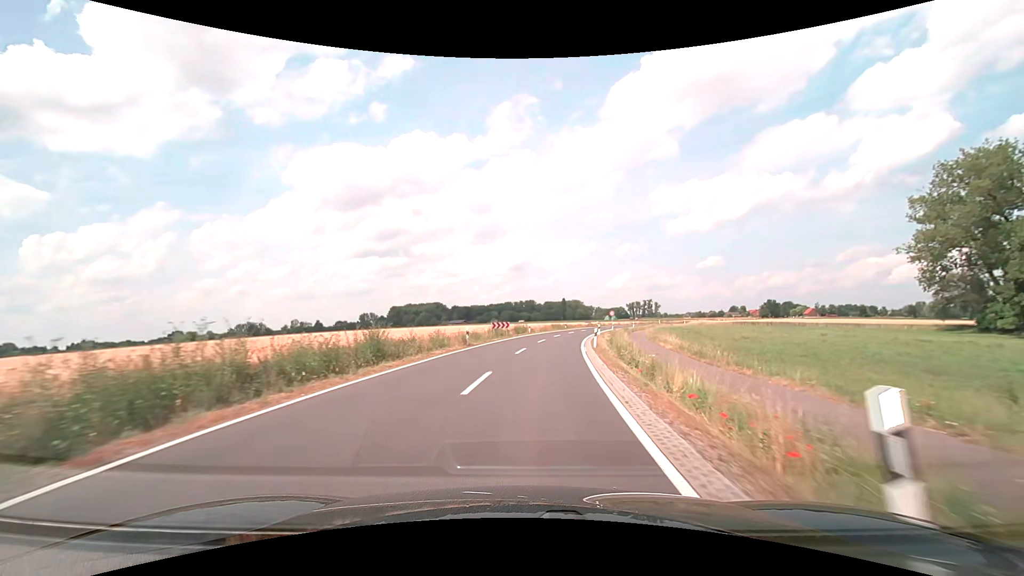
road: secondary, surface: asphalt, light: Day
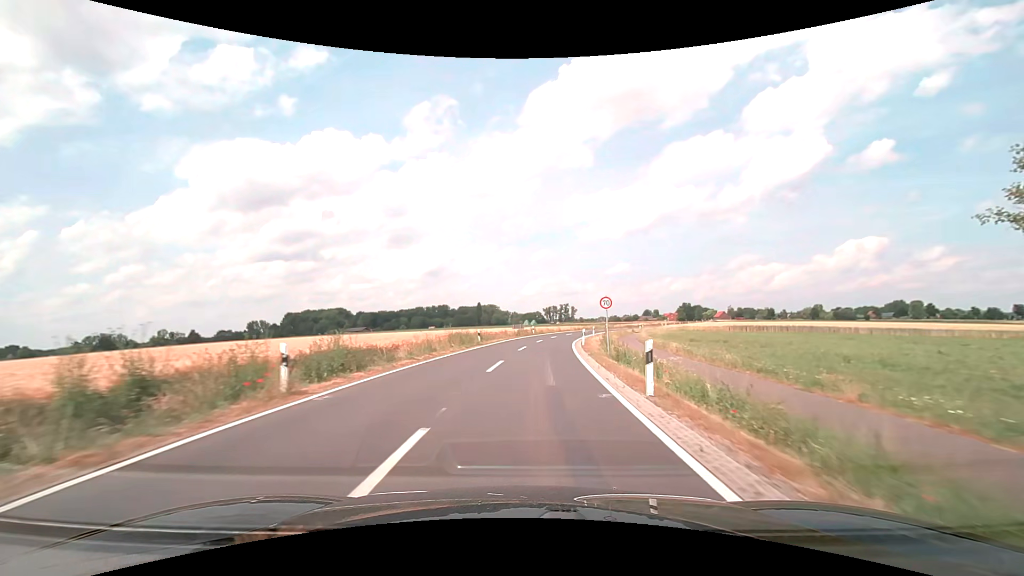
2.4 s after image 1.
(+3.4, +42.7) m; +9°
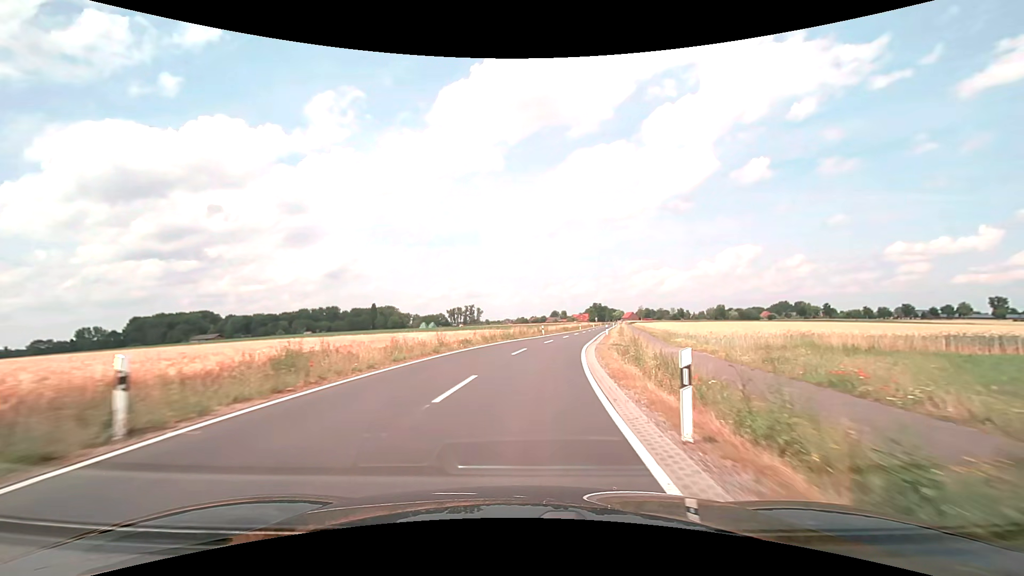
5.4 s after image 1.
(+4.9, +53.5) m; +11°
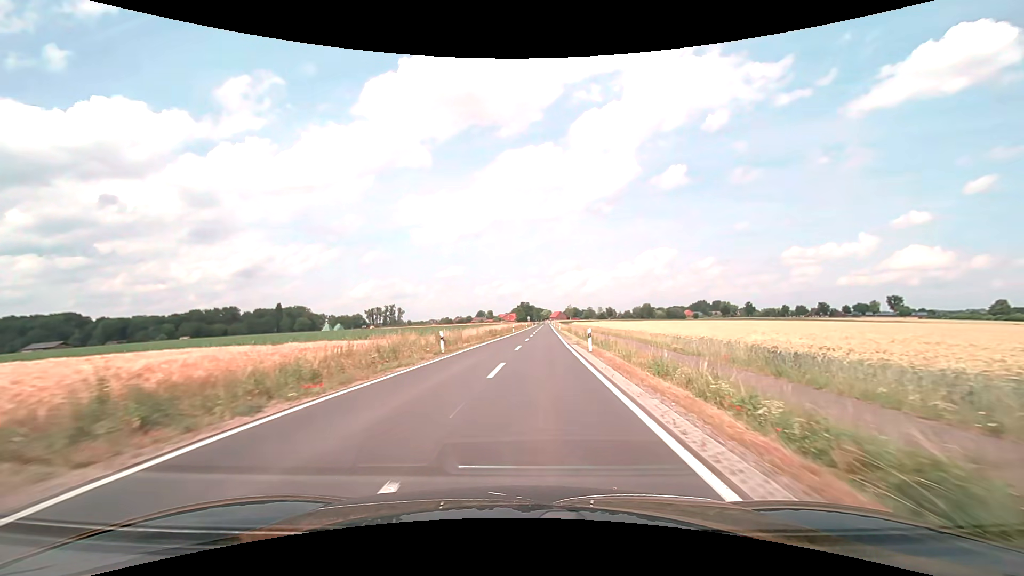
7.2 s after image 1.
(+2.4, +32.2) m; +8°
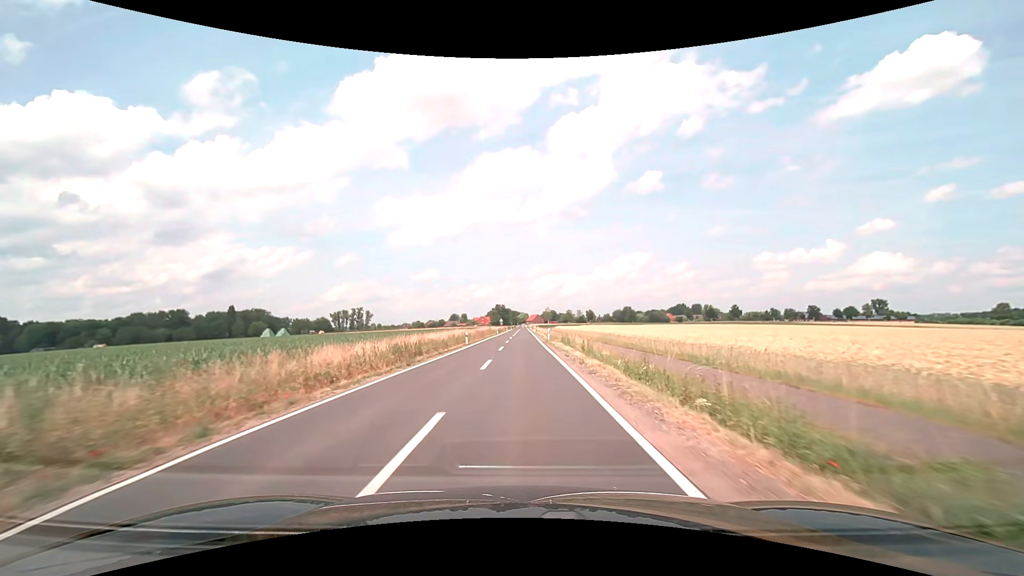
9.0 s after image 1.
(+1.2, +32.3) m; +3°
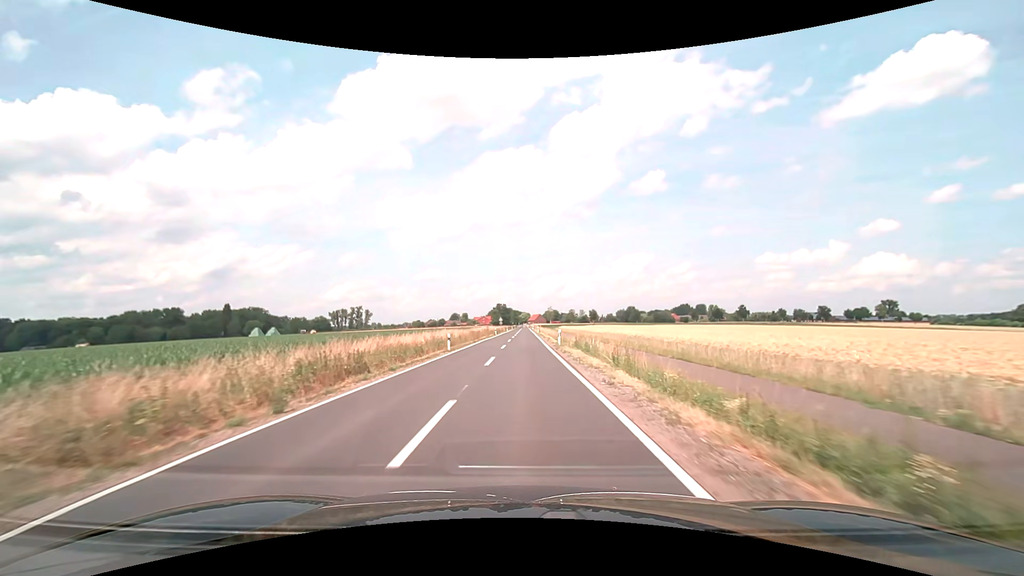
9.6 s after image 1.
(0.0, +10.8) m; 0°
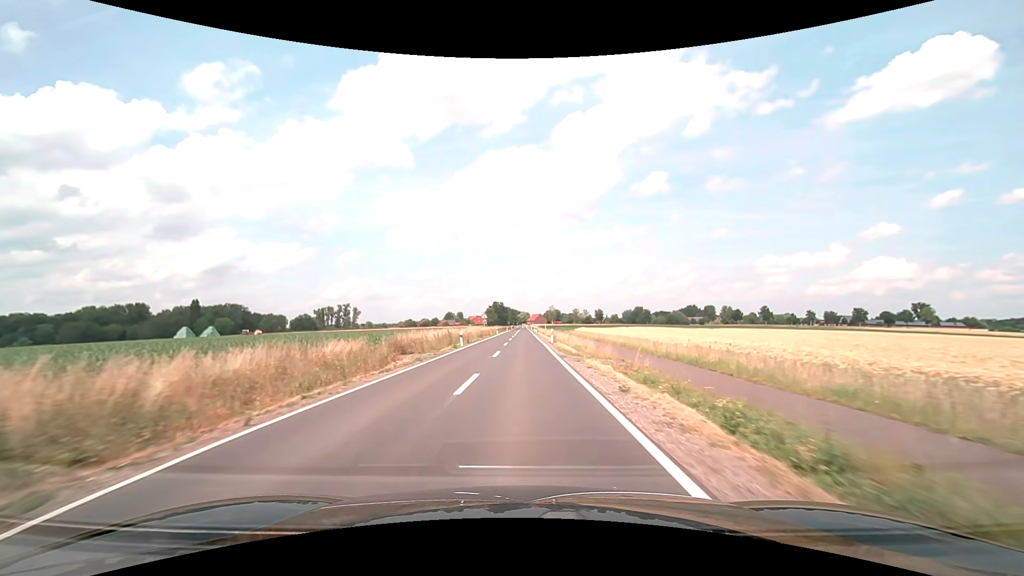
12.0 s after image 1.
(+0.1, +43.2) m; 0°
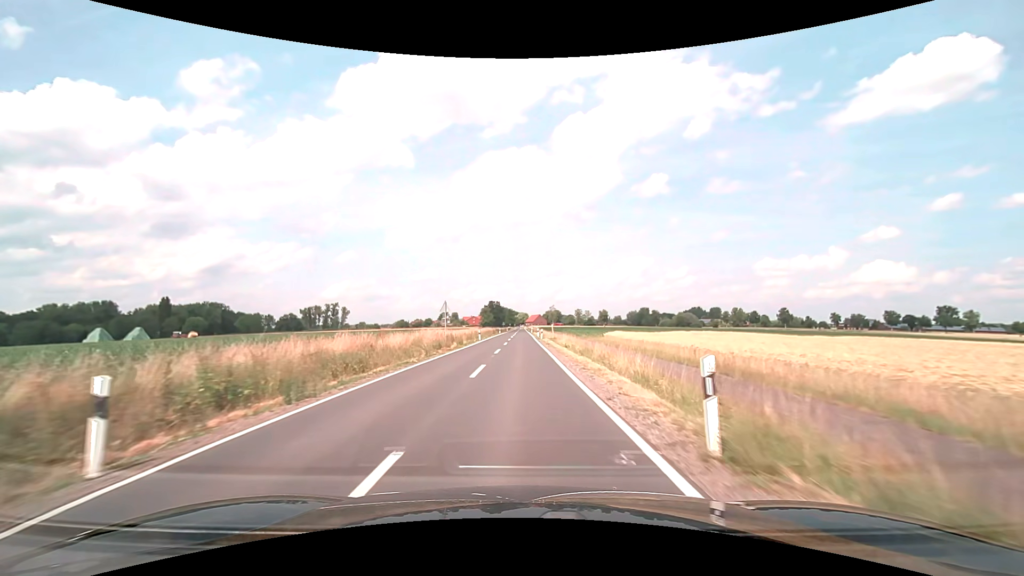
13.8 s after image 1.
(0.0, +32.4) m; 0°
(0, +10) (0, +20) (0, +30) (0, +40) (0, +50) (0, +60) (0, +70) (0, +80) (0, +90) (0, +100) m
